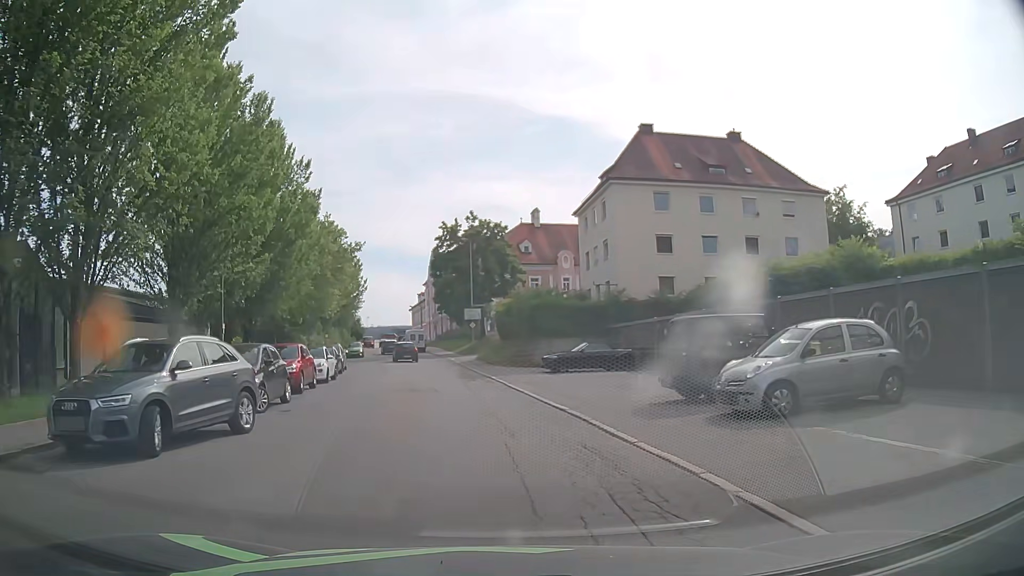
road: tertiary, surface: asphalt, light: Day
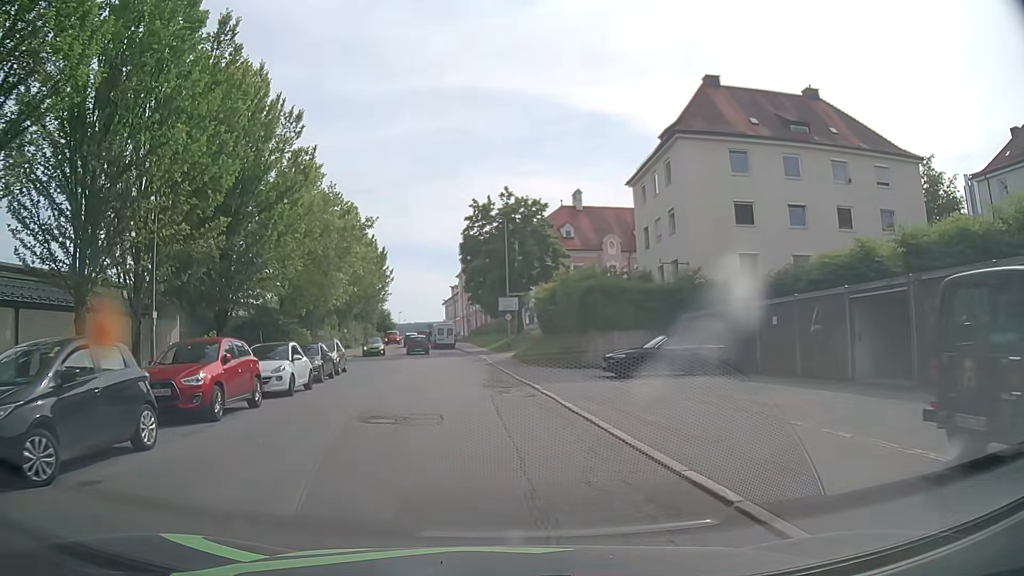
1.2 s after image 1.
(-0.3, +8.9) m; -4°
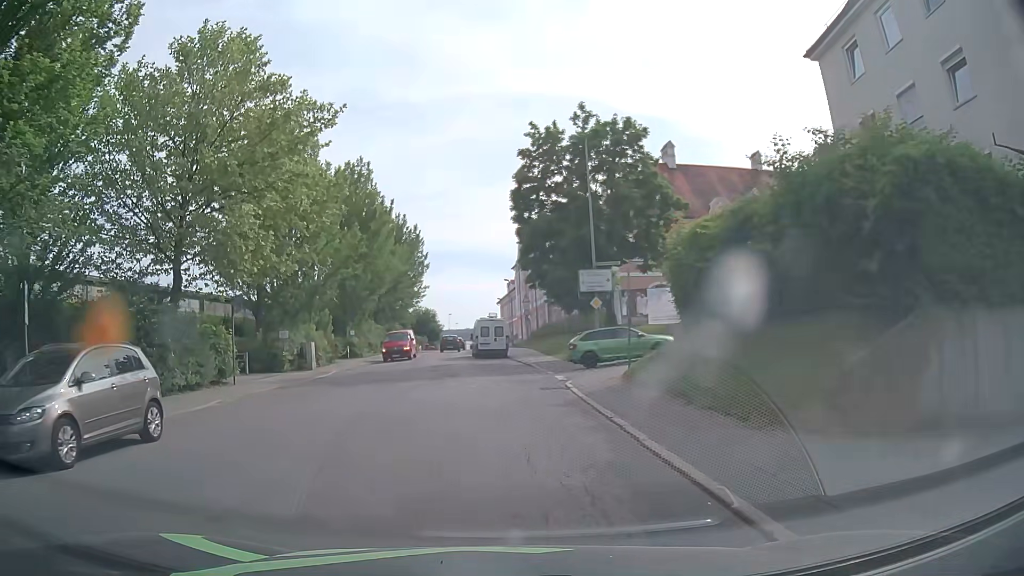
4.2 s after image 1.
(-1.1, +22.2) m; -5°
(0, +10) (-1, +20) (-2, +30) (-4, +40) (-5, +50) (-5, +60) (-5, +70) (-6, +80) (-6, +90) (-6, +100) m
